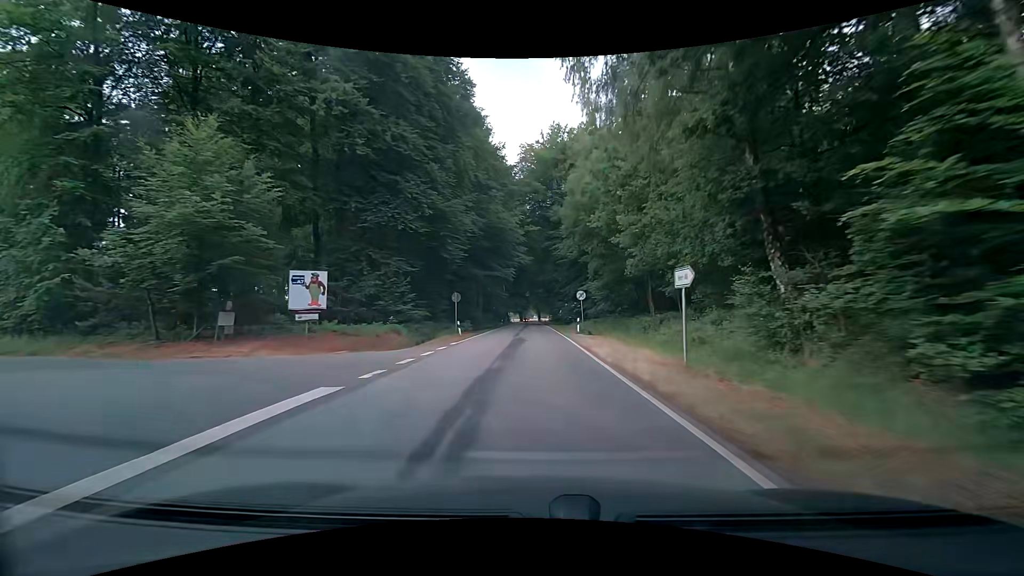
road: tertiary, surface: asphalt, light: Day
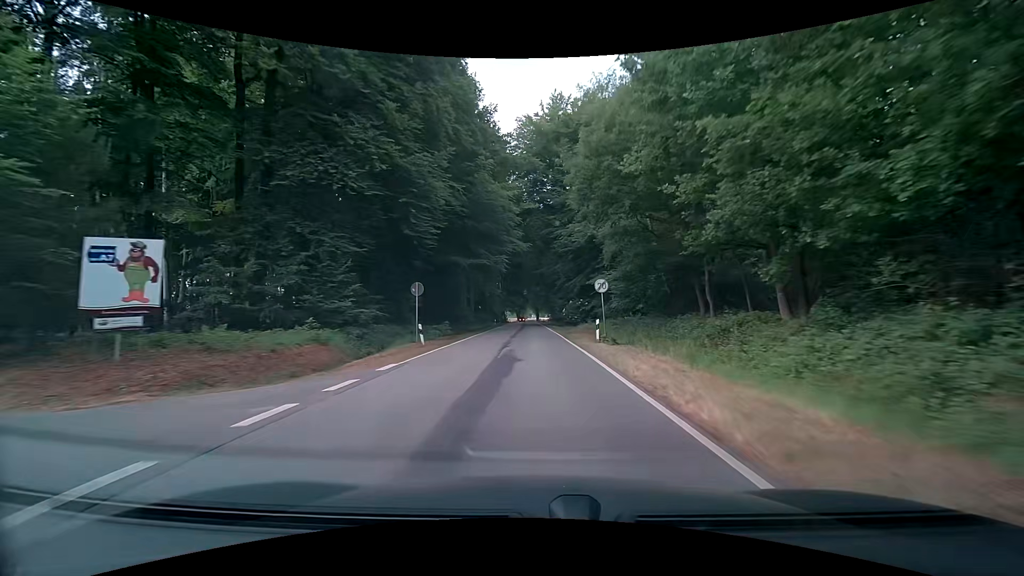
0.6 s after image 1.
(-0.1, +10.9) m; 0°
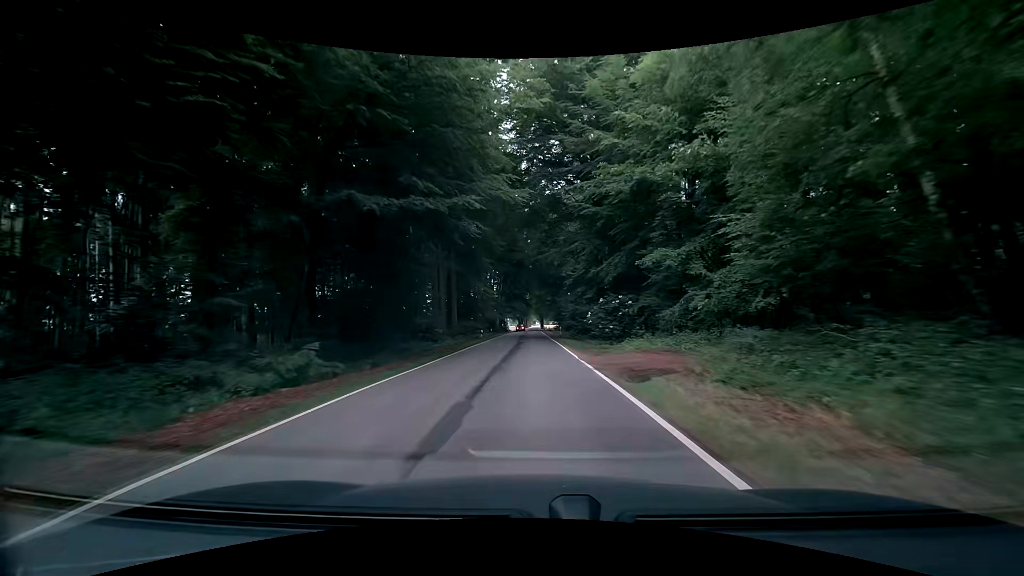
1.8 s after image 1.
(+0.1, +22.6) m; +1°
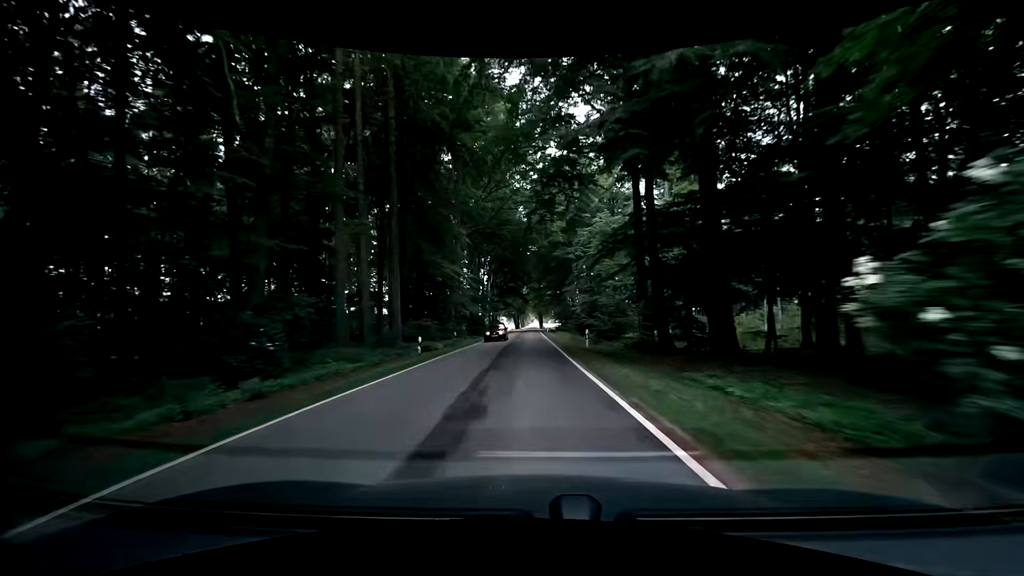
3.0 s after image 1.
(-0.3, +26.8) m; -1°
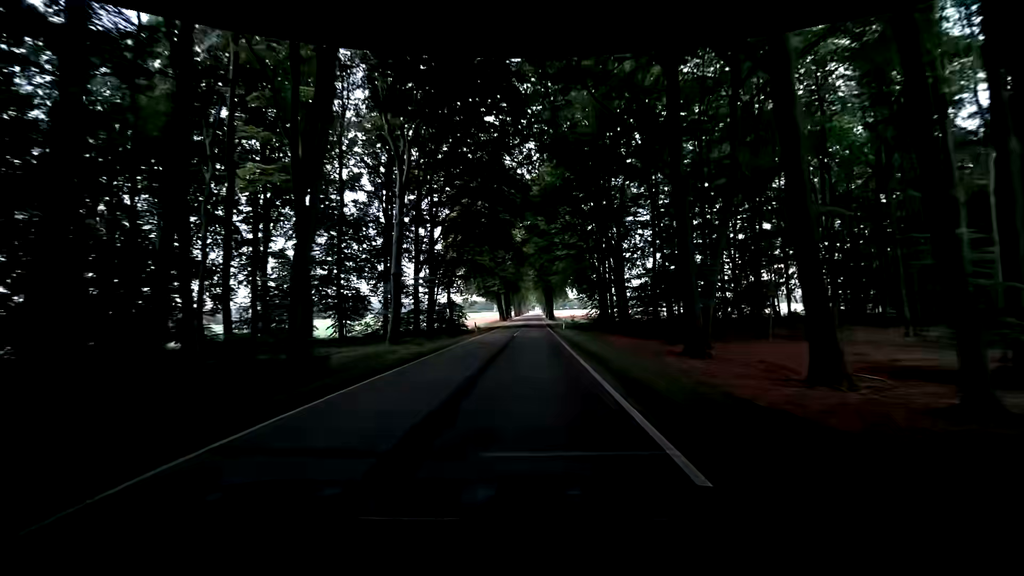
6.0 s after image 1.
(-0.2, +81.7) m; -1°
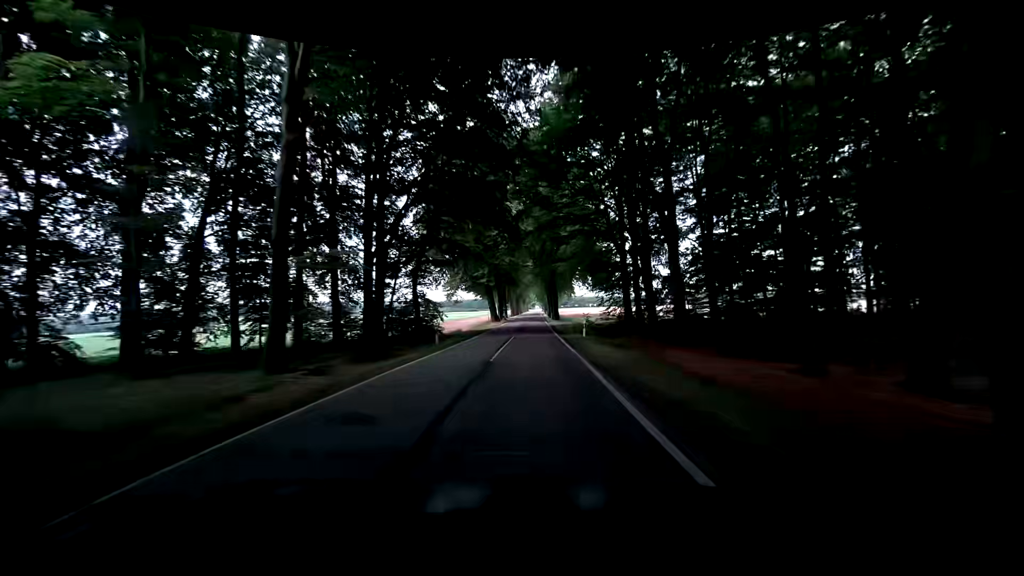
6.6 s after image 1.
(+0.1, +17.0) m; 0°
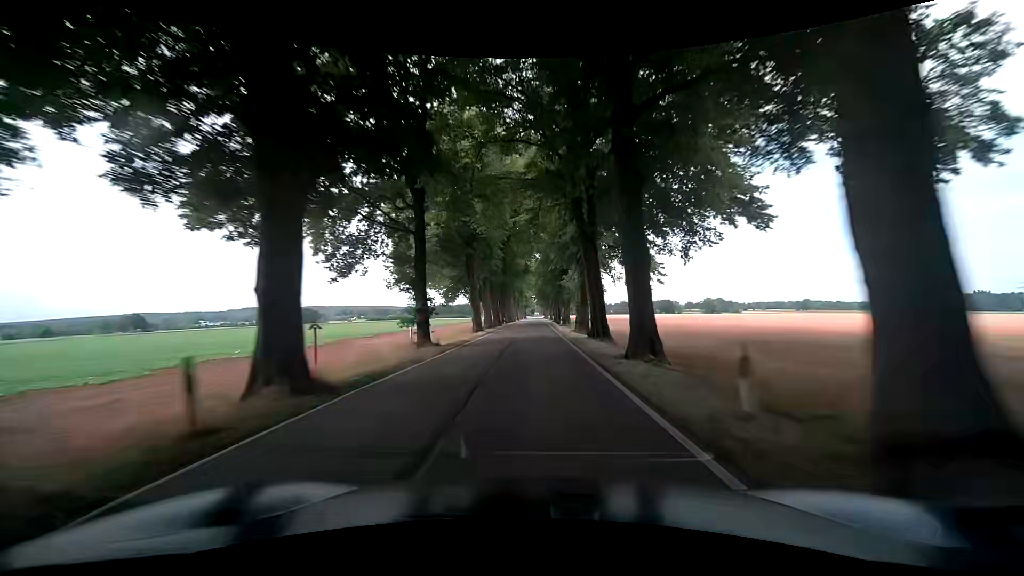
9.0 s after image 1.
(+0.2, +67.3) m; 0°
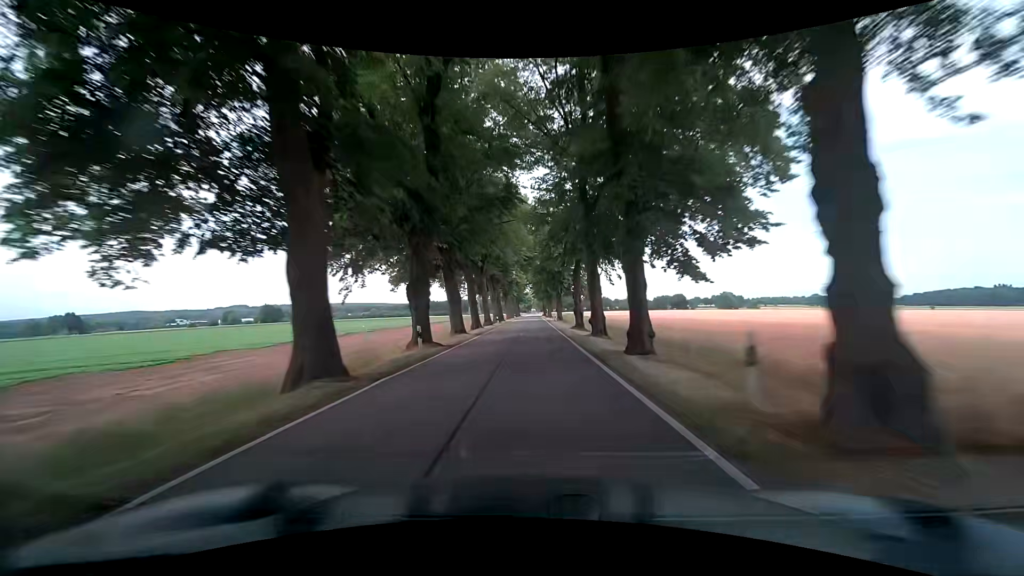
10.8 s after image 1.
(+0.3, +49.5) m; 0°
